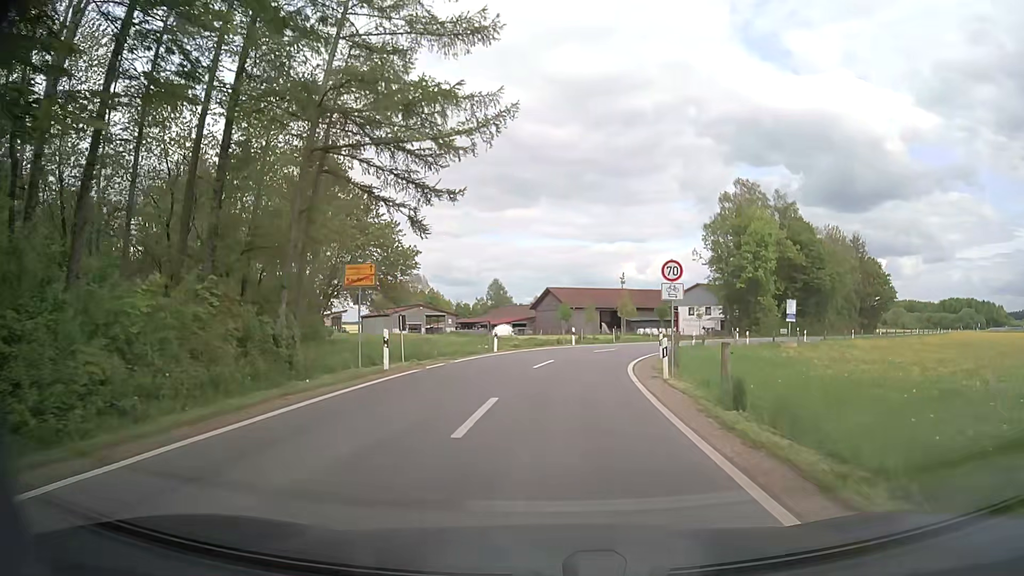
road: unclassified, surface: asphalt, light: Day
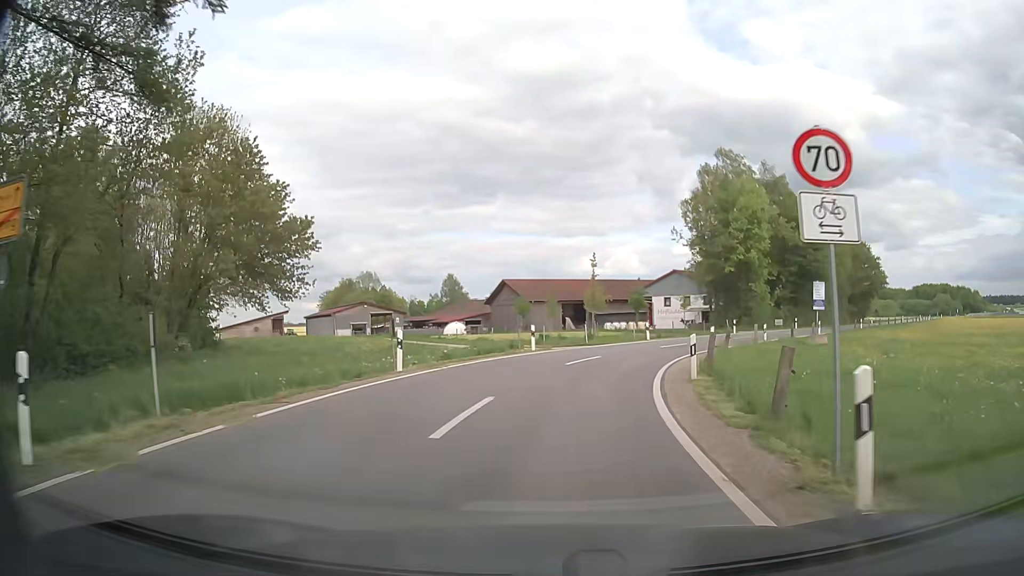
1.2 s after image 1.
(+0.2, +12.2) m; +3°
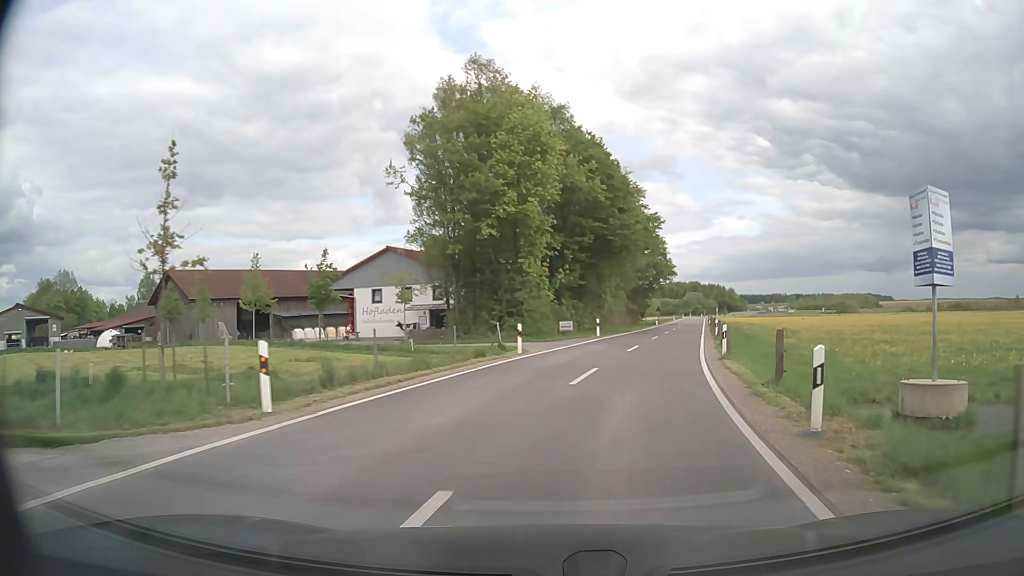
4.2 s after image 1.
(+5.2, +29.6) m; +24°
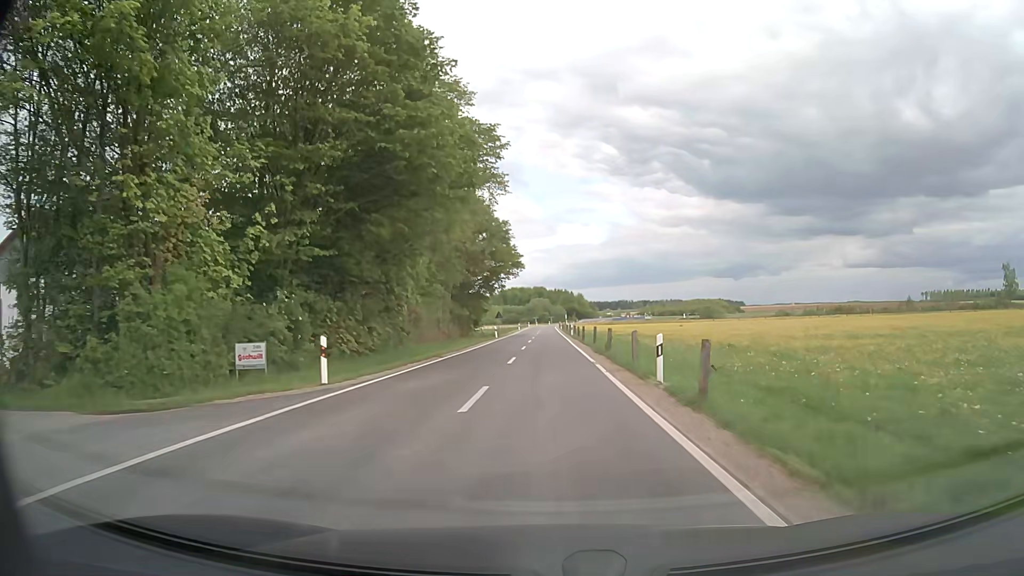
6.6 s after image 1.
(+4.2, +26.9) m; +13°
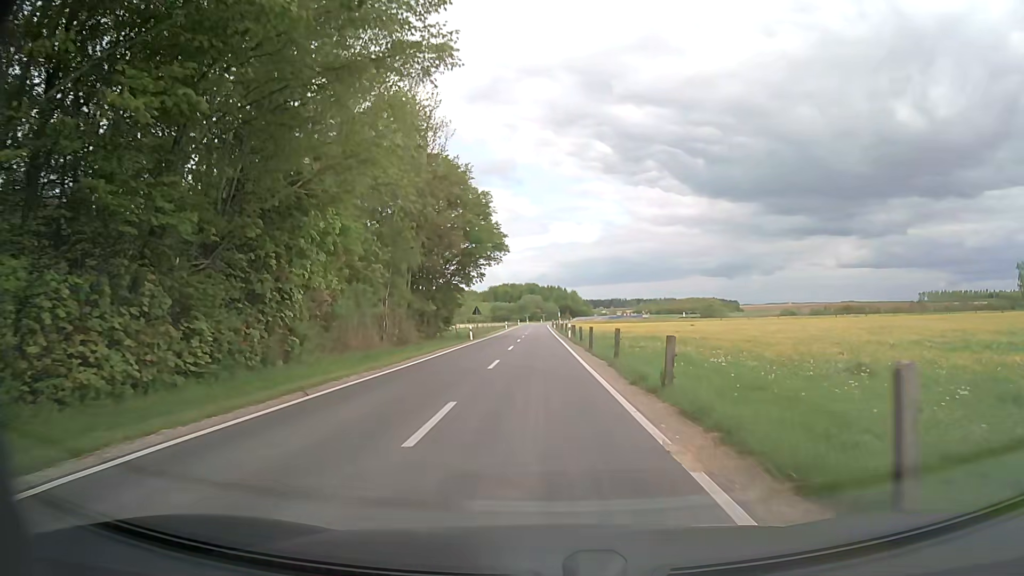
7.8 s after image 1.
(+0.2, +15.1) m; +1°
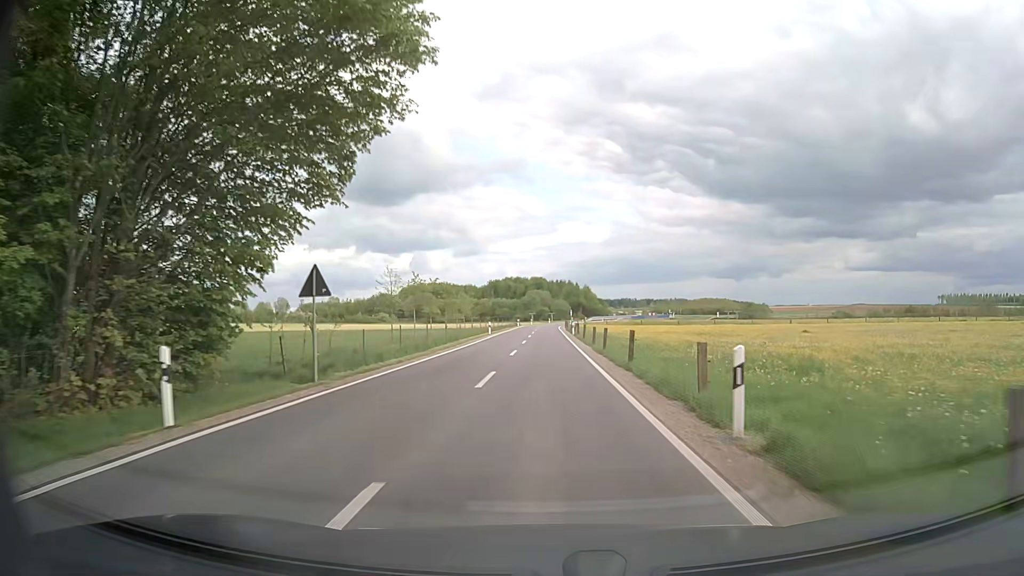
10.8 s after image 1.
(-0.5, +42.3) m; 0°
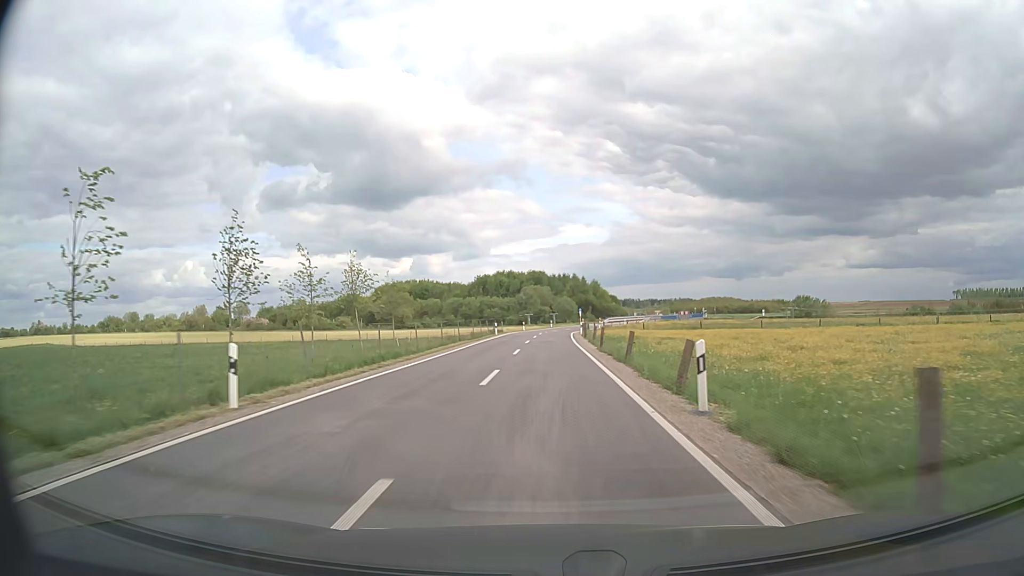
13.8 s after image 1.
(-0.2, +48.4) m; 0°
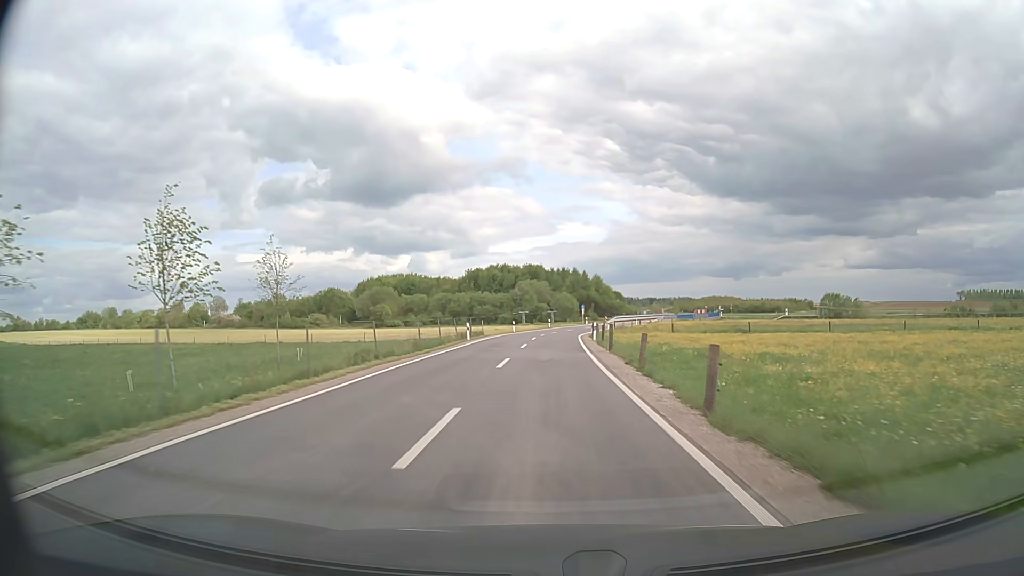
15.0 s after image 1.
(0.0, +19.7) m; 0°
(0, +10) (0, +20) (0, +30) (0, +40) (+1, +50) (+1, +60) (+2, +70) (+4, +80) (+6, +90) (+9, +99) m
